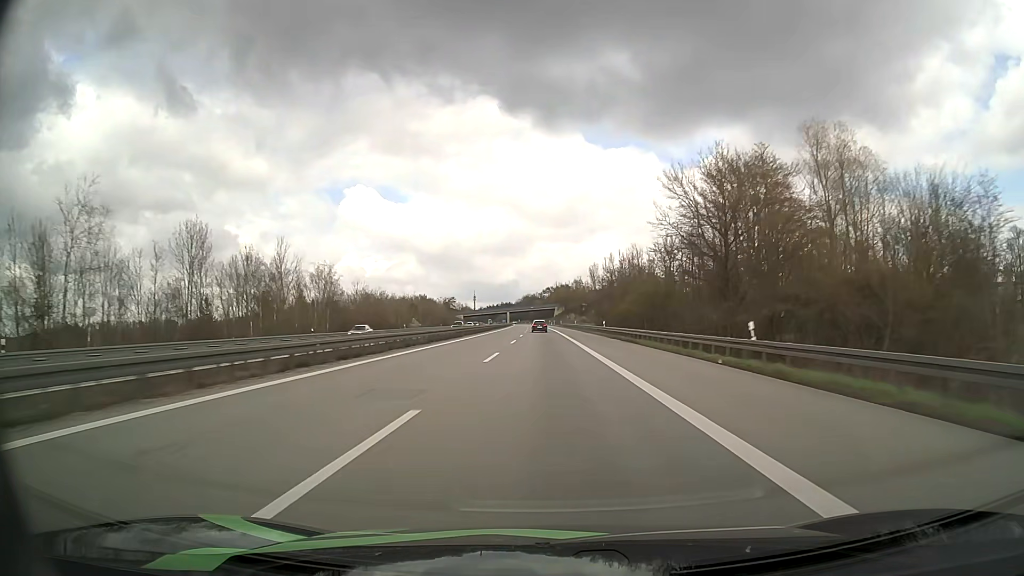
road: motorway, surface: asphalt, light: Day
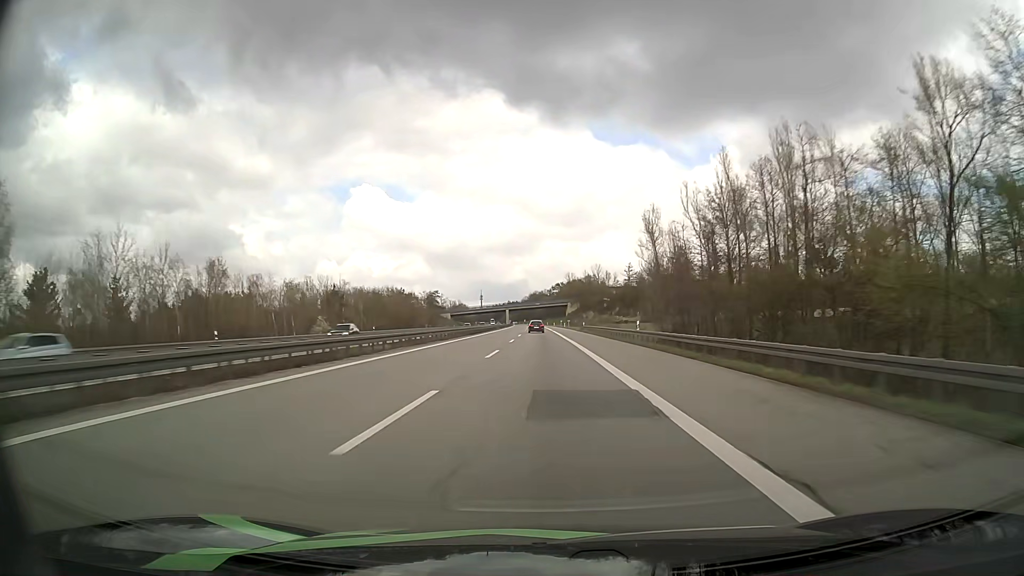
(-0.4, +69.7) m; -1°
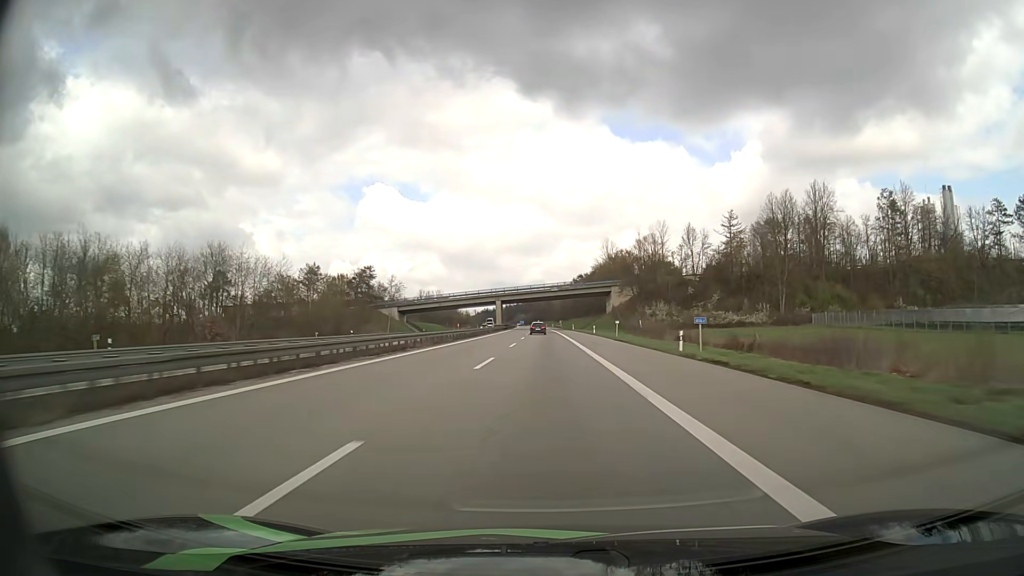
(-1.8, +114.2) m; -2°
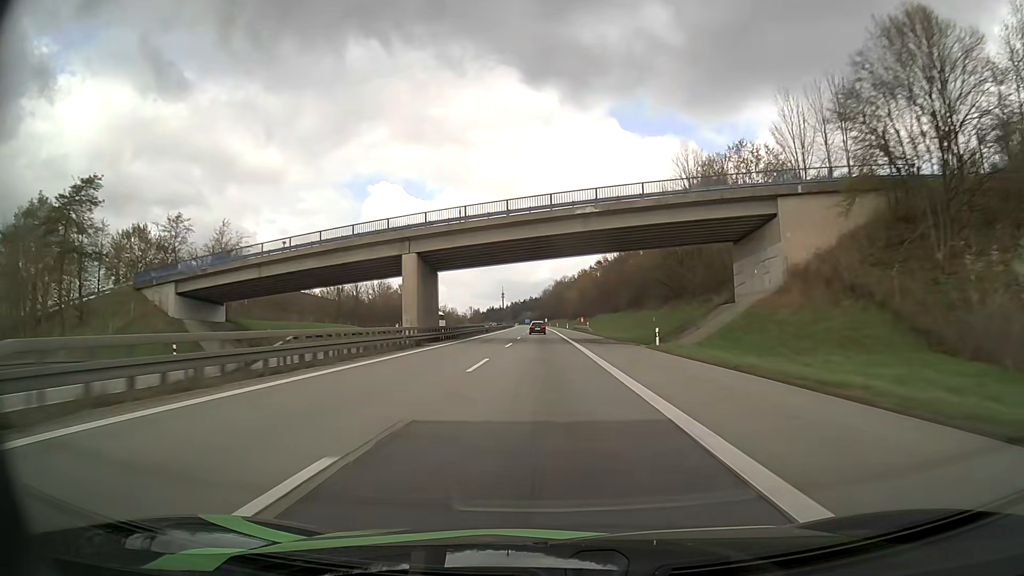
(-0.4, +91.6) m; -1°
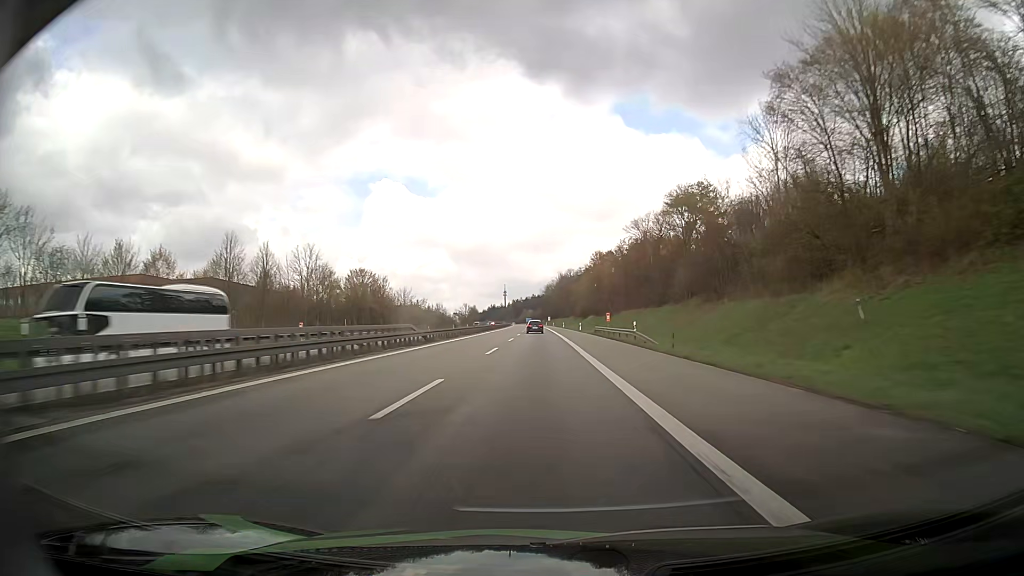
(-0.1, +45.6) m; 0°
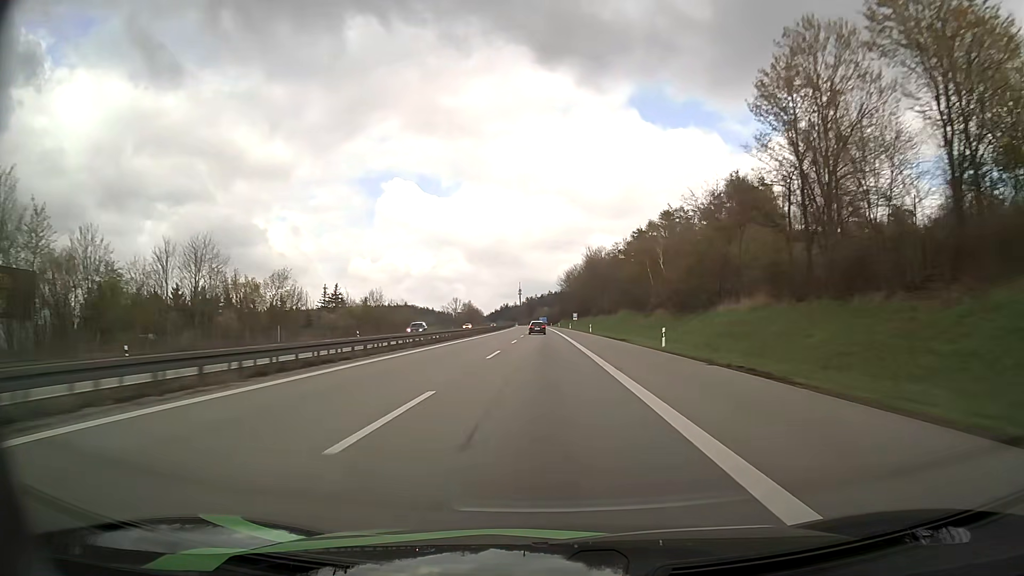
(-2.2, +111.2) m; -2°
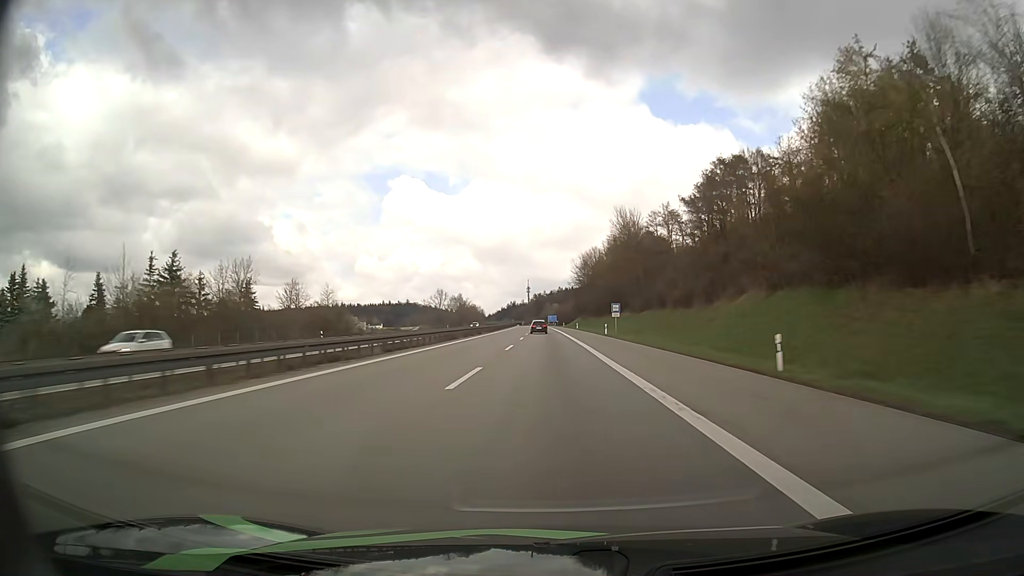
(-0.7, +66.2) m; -1°
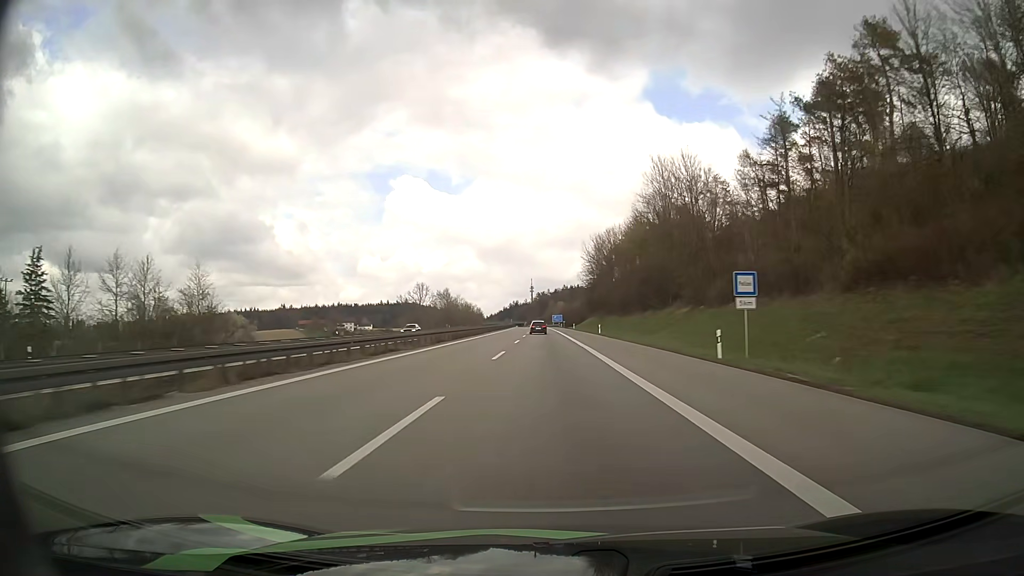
(-0.2, +43.6) m; 0°
(0, +10) (0, +20) (0, +30) (0, +40) (0, +50) (0, +60) (-1, +70) (-1, +80) (-1, +90) (-1, +100) m
